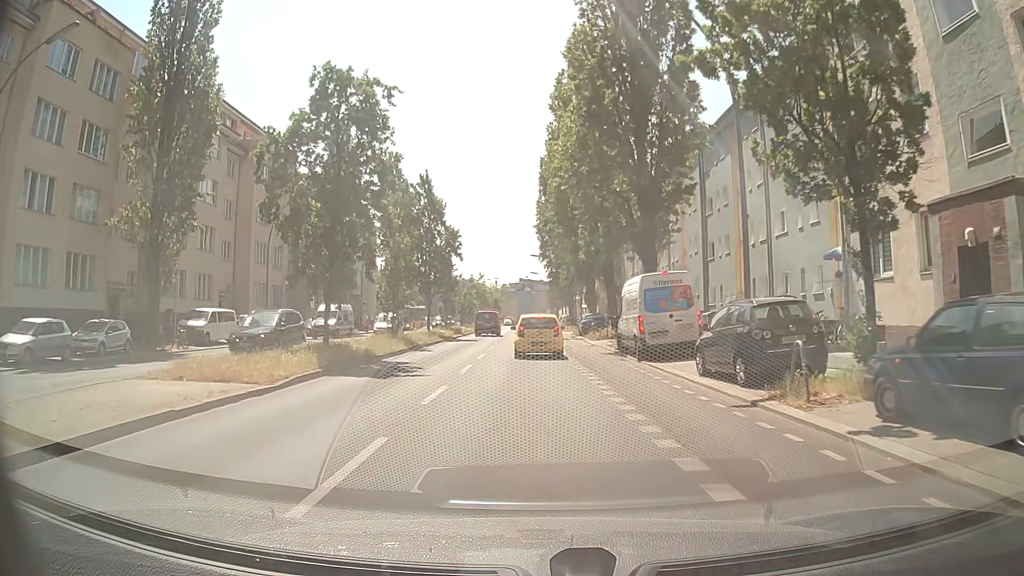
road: secondary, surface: asphalt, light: Day
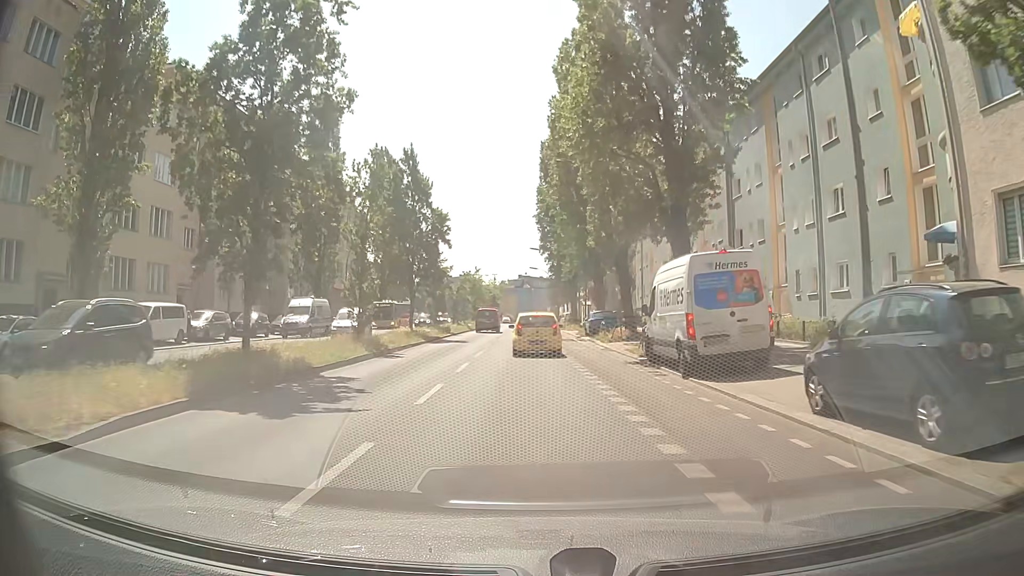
(0.0, +6.3) m; -1°
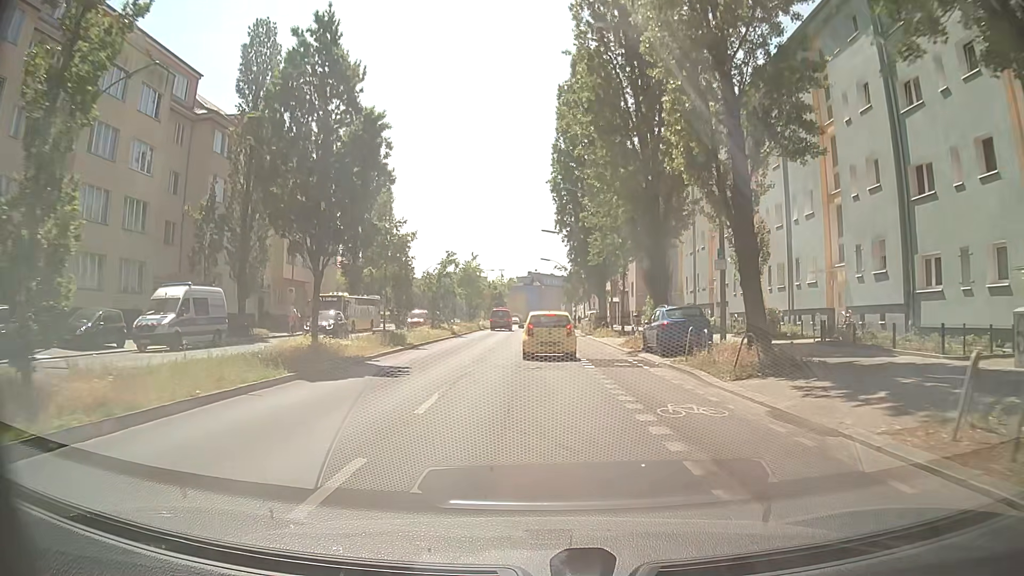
(0.0, +19.0) m; -1°
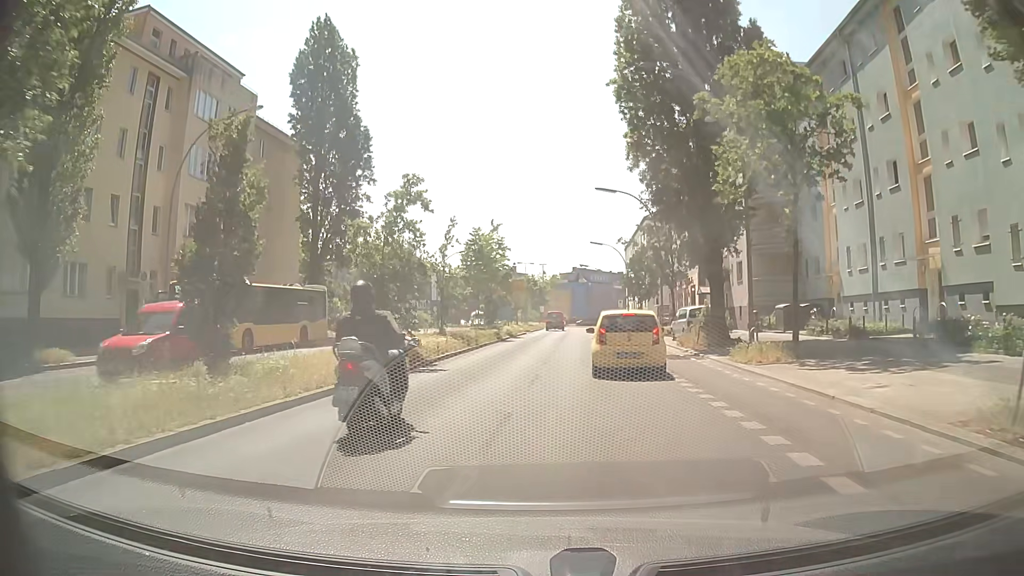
(-0.2, +23.6) m; -3°
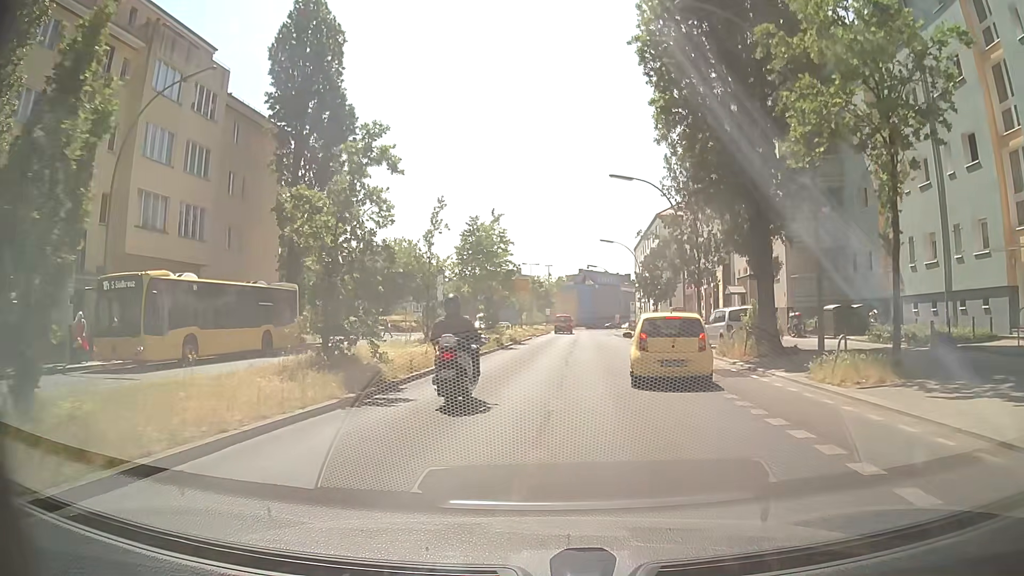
(-0.1, +5.5) m; 0°
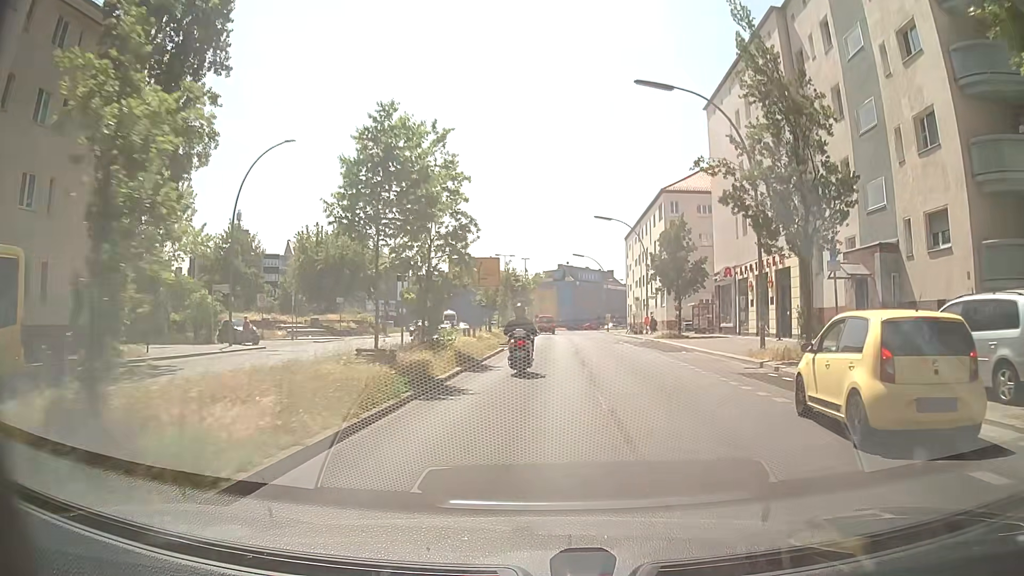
(0.0, +18.0) m; +2°
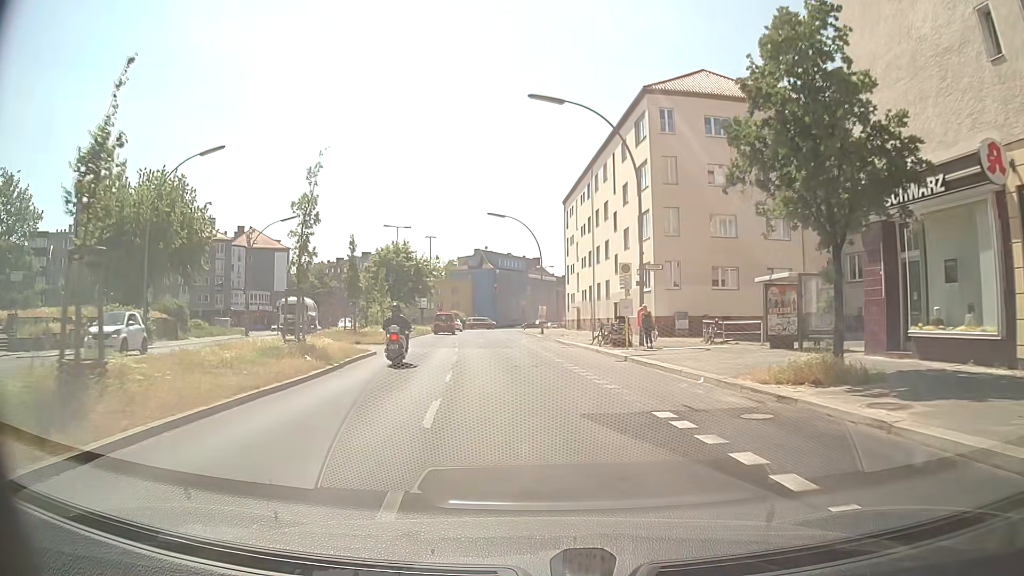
(+2.1, +32.2) m; +6°
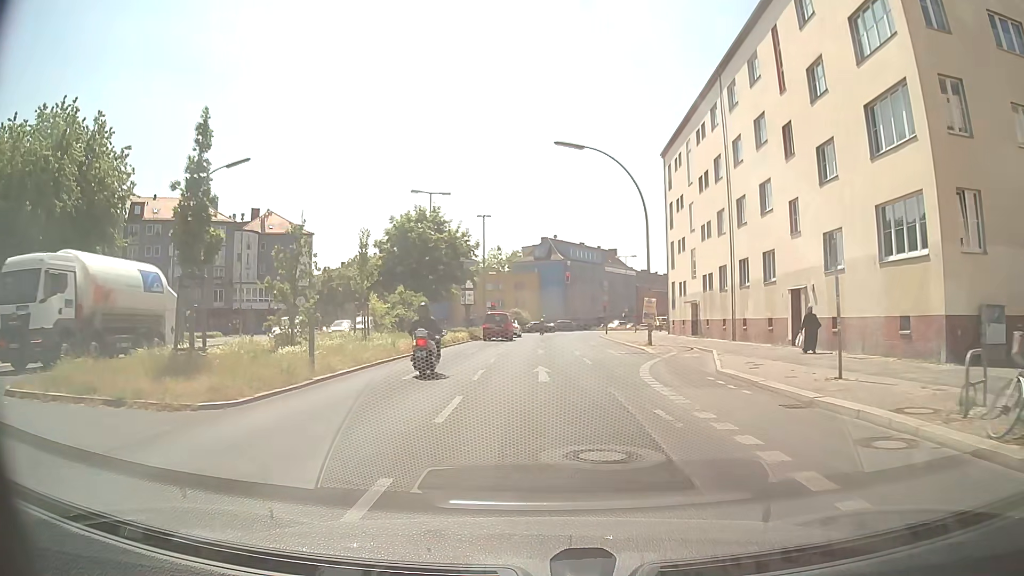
(-1.0, +23.7) m; -6°
